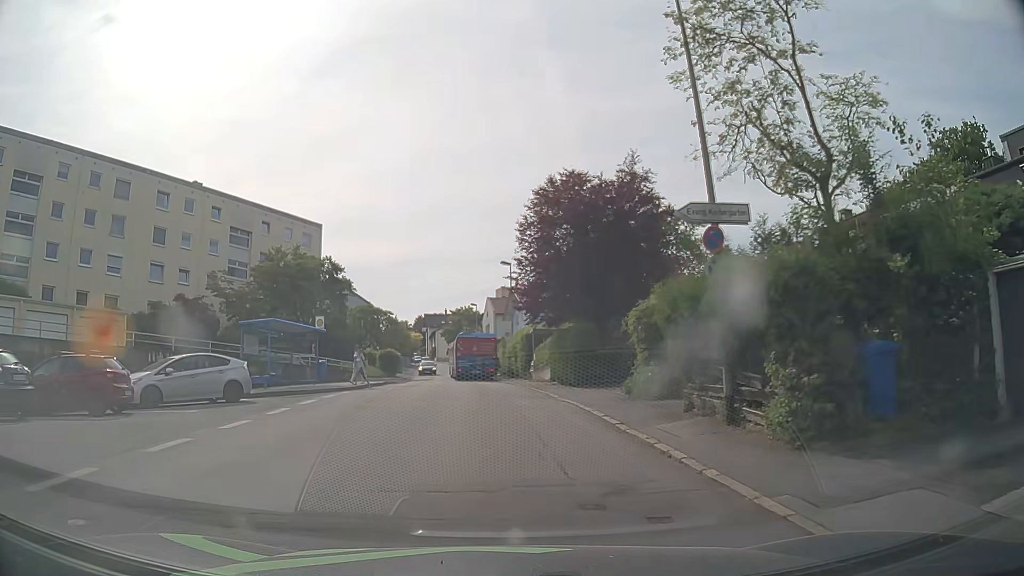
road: residential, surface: asphalt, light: Day
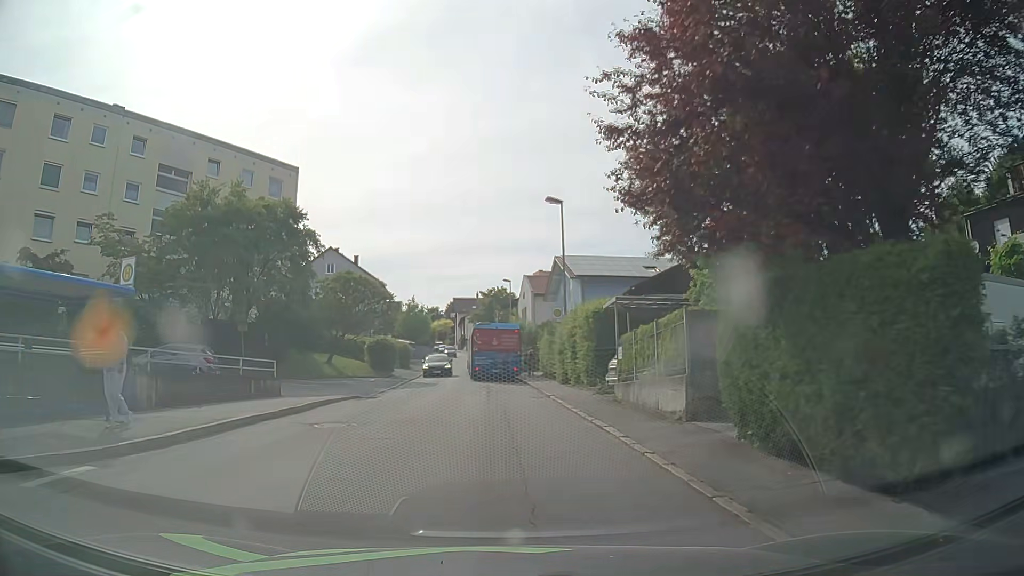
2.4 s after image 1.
(-0.5, +18.1) m; -3°
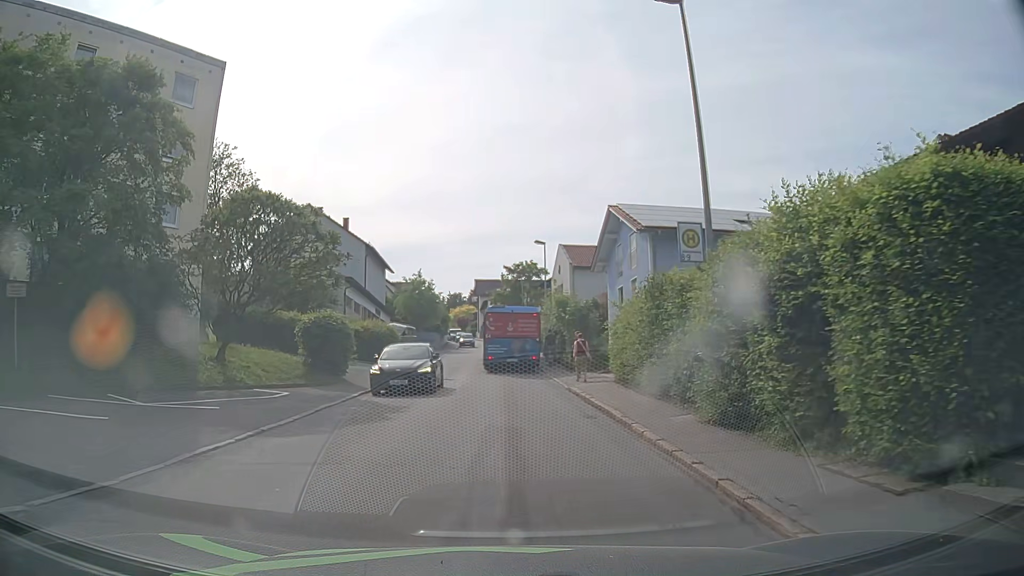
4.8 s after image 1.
(-0.6, +18.1) m; -3°
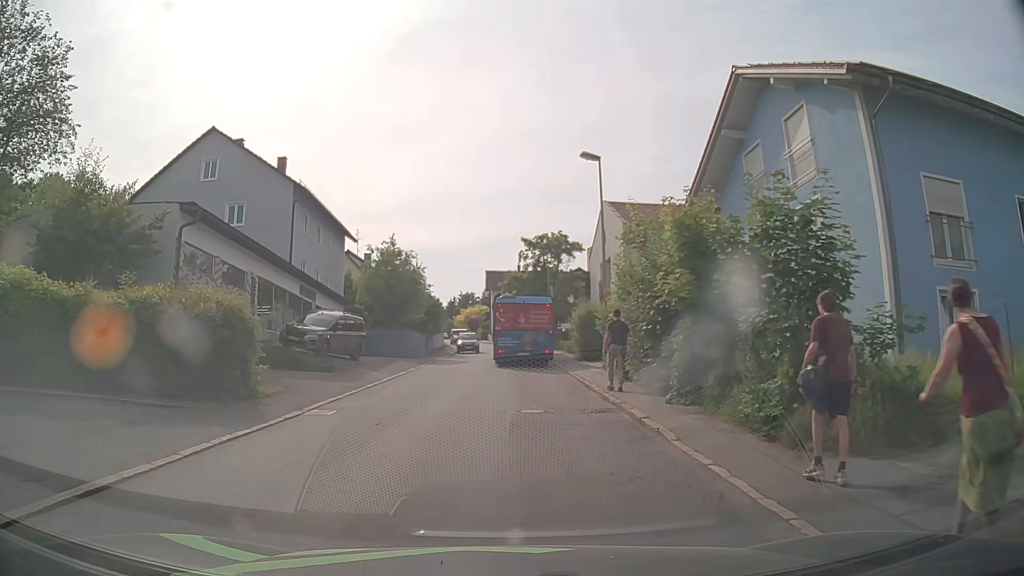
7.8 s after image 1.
(-0.2, +23.2) m; -2°
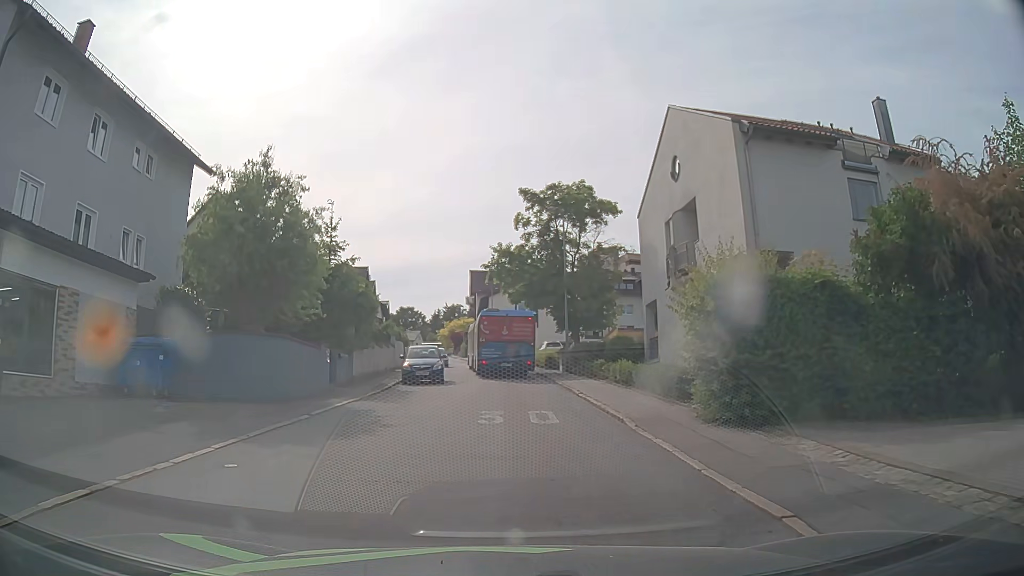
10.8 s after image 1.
(+0.3, +22.8) m; 0°
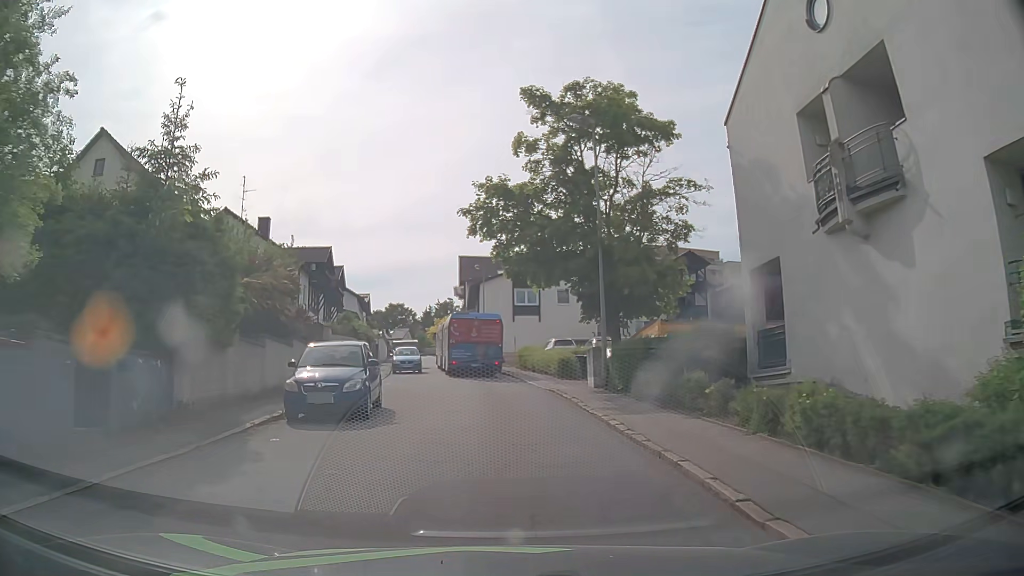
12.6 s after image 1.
(+0.4, +13.6) m; +2°
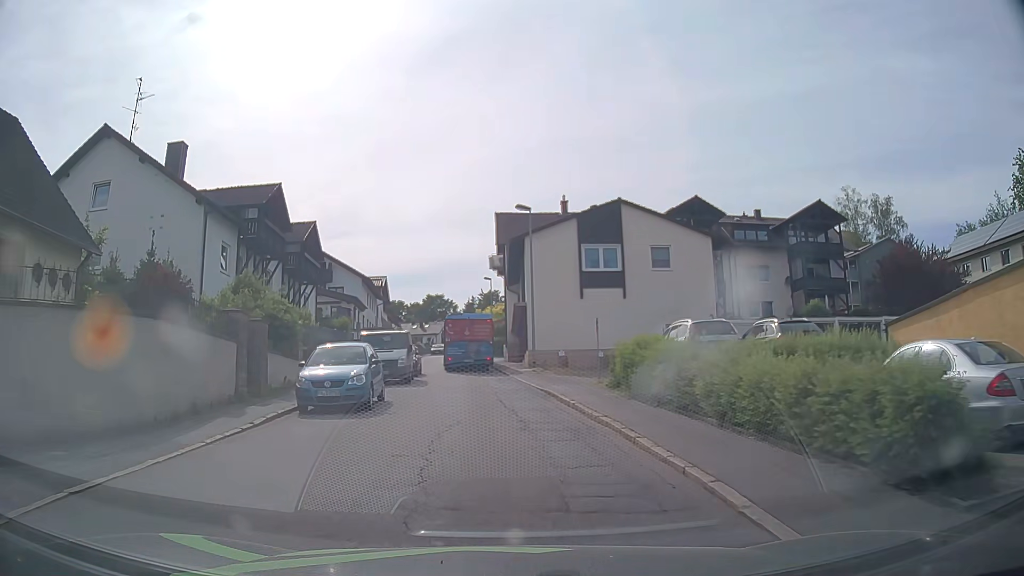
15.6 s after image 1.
(-0.6, +23.1) m; -5°
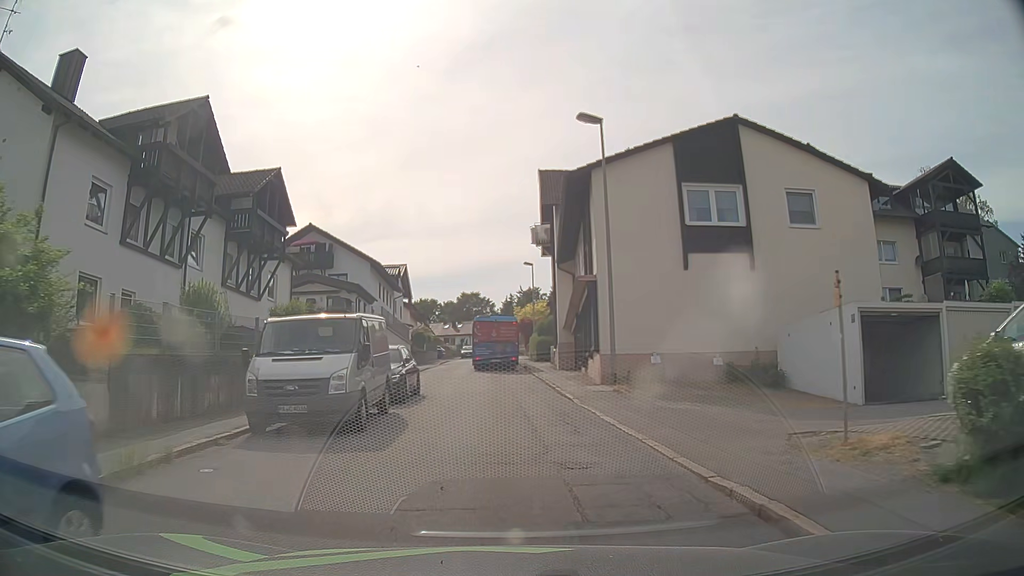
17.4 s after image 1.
(-0.3, +13.9) m; -3°
(0, +10) (0, +20) (-1, +30) (-1, +40) (-1, +50) (-1, +60) (-1, +70) (-1, +80) (-1, +90) (-1, +100) m
